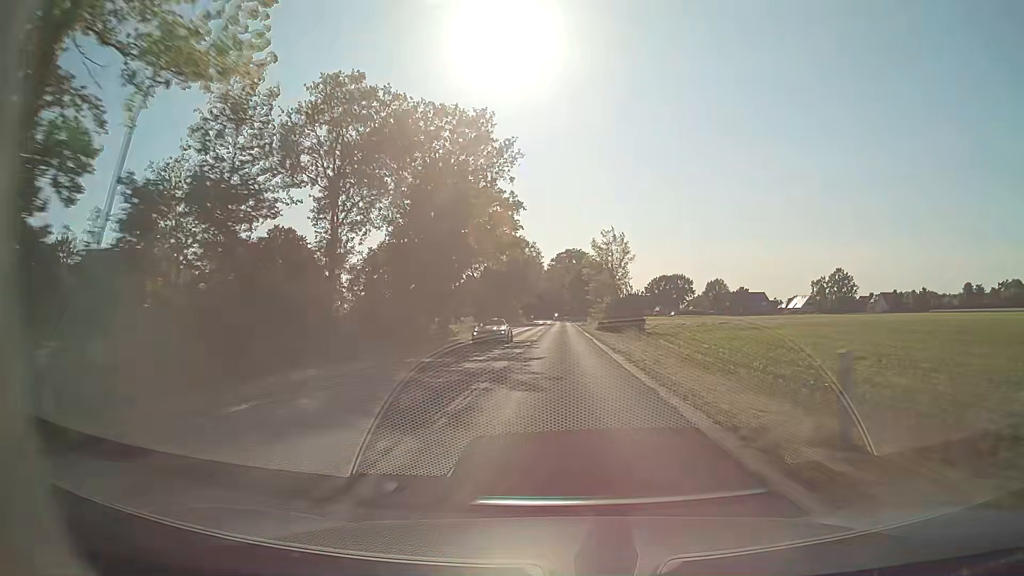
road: secondary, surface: asphalt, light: Day
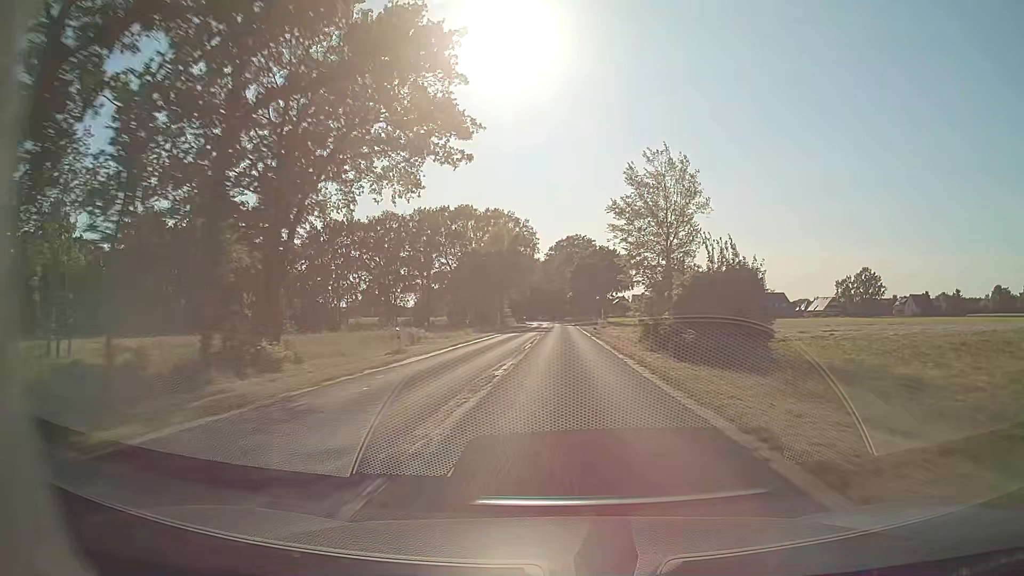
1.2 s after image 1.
(-0.1, +31.7) m; 0°
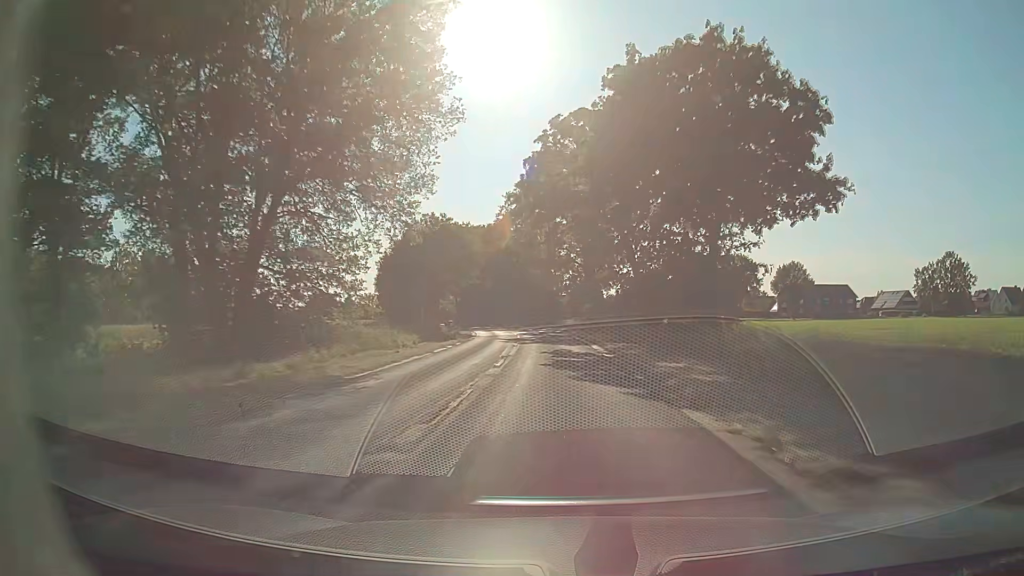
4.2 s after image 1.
(+0.6, +79.3) m; +1°
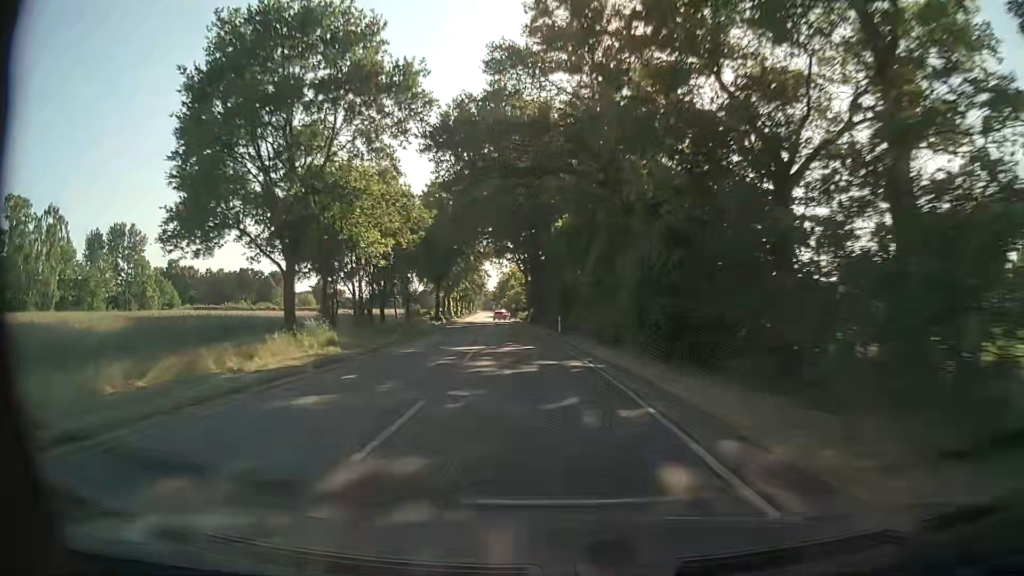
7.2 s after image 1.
(-4.0, +73.9) m; -9°
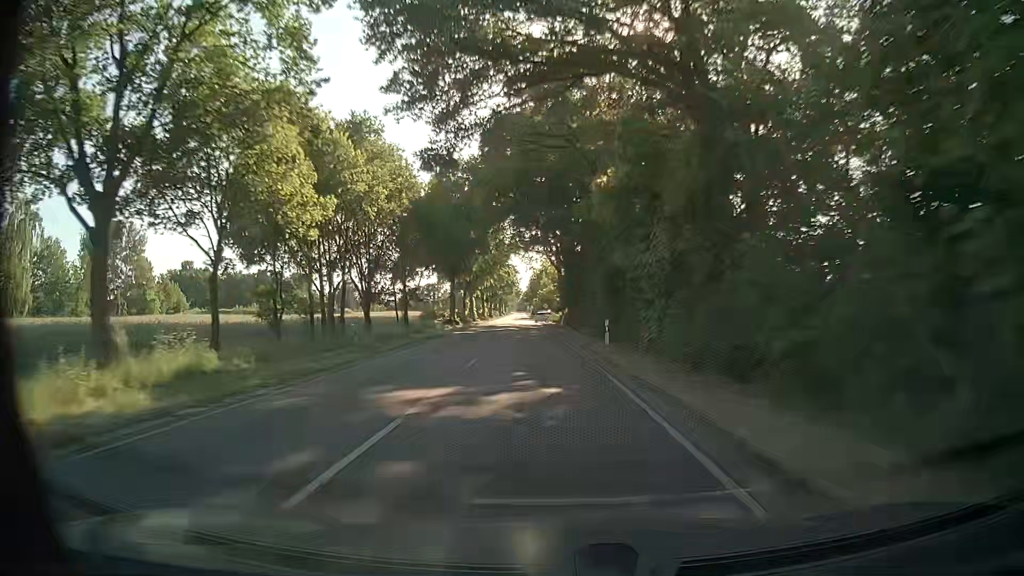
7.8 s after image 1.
(-0.4, +13.6) m; -4°
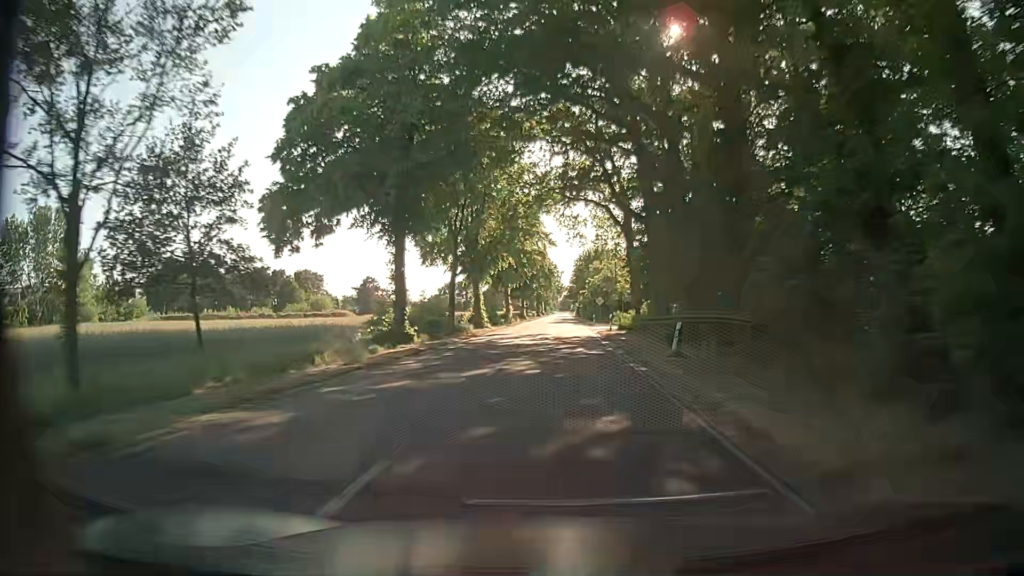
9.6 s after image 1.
(-1.4, +38.4) m; -4°
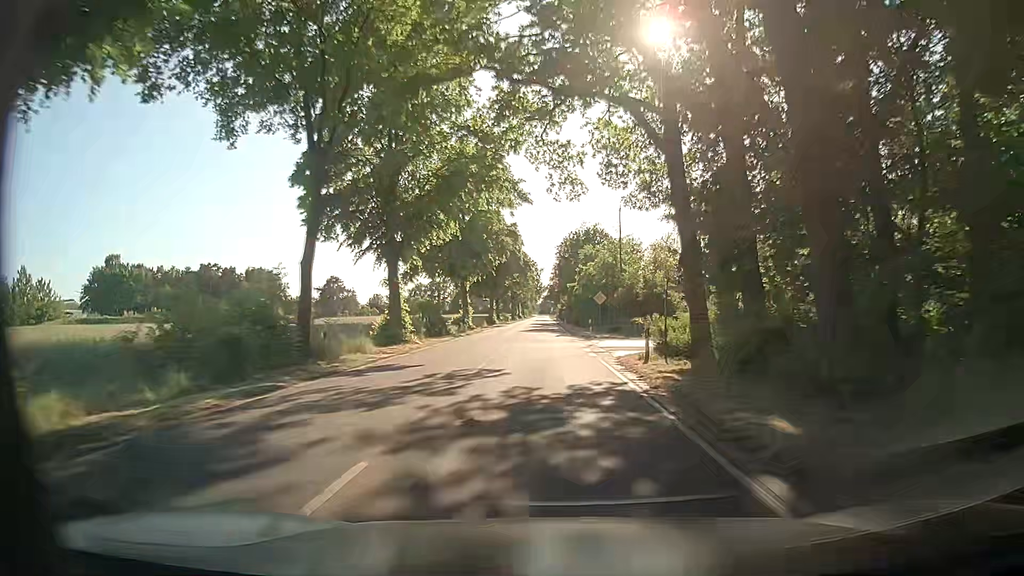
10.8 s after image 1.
(+0.2, +23.7) m; +2°
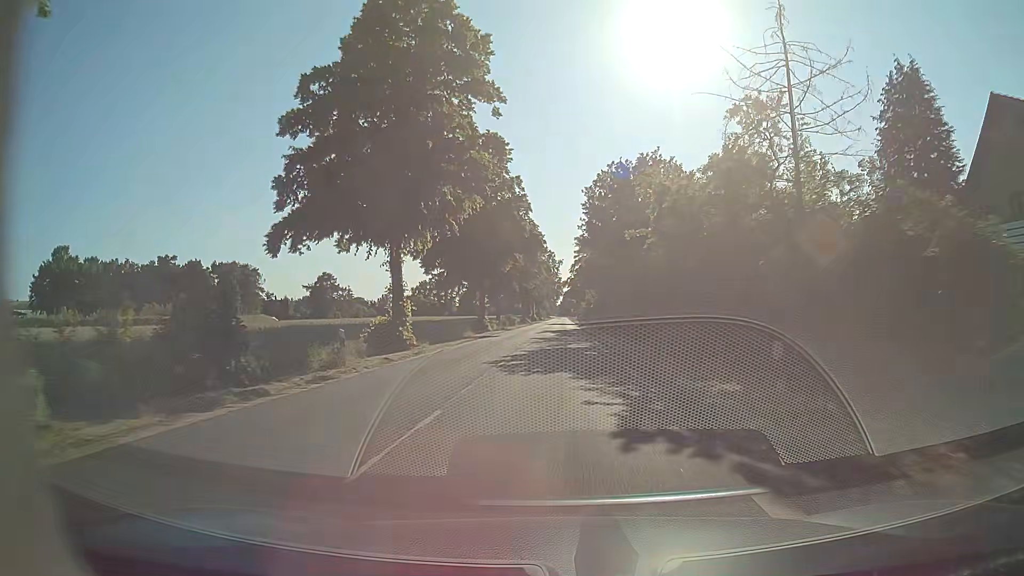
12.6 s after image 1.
(-0.3, +32.7) m; -2°
(0, +10) (0, +20) (0, +30) (0, +40) (0, +50) (0, +60) (+1, +70) (+1, +80) (+1, +90) (+1, +100) m
